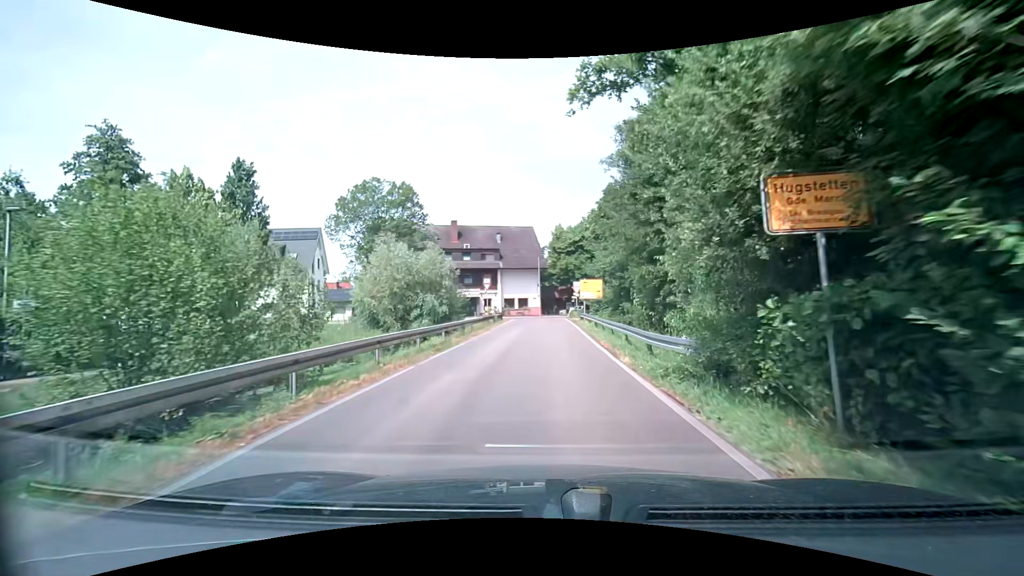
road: tertiary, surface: asphalt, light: Day
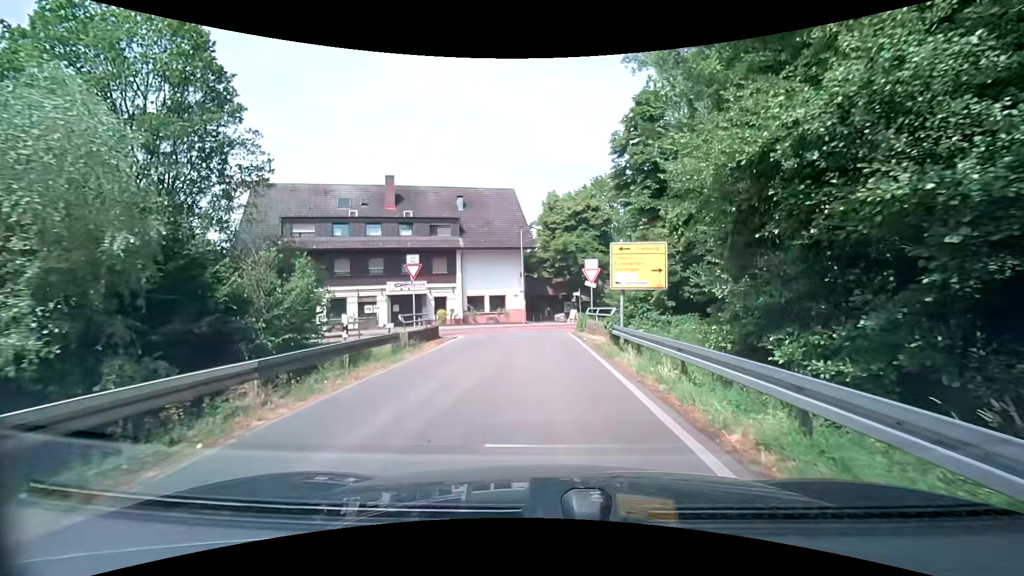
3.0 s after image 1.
(+0.4, +24.1) m; +1°
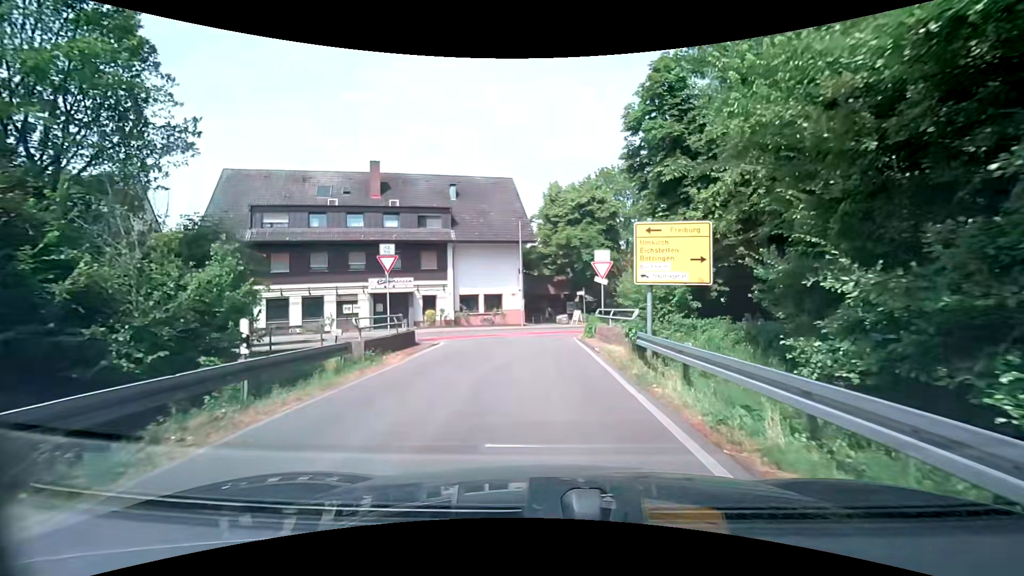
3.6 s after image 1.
(0.0, +4.1) m; -1°
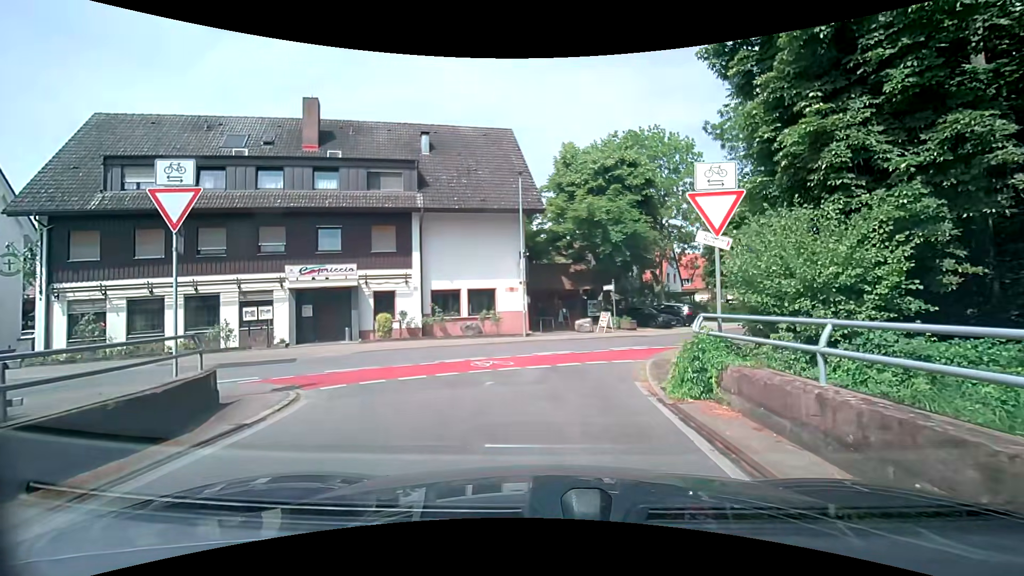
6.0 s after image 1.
(0.0, +12.1) m; 0°
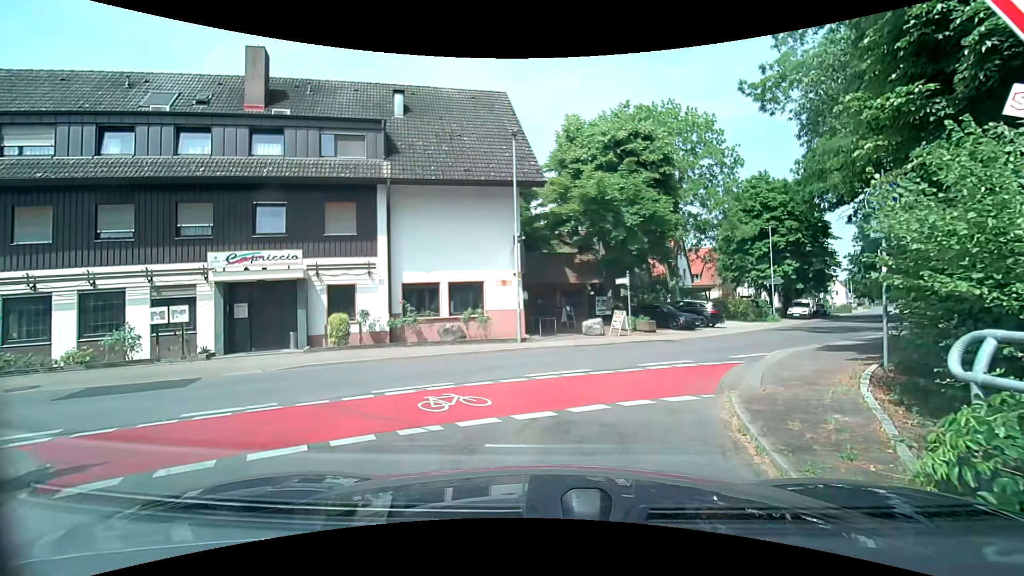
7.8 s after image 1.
(-0.1, +5.0) m; -1°
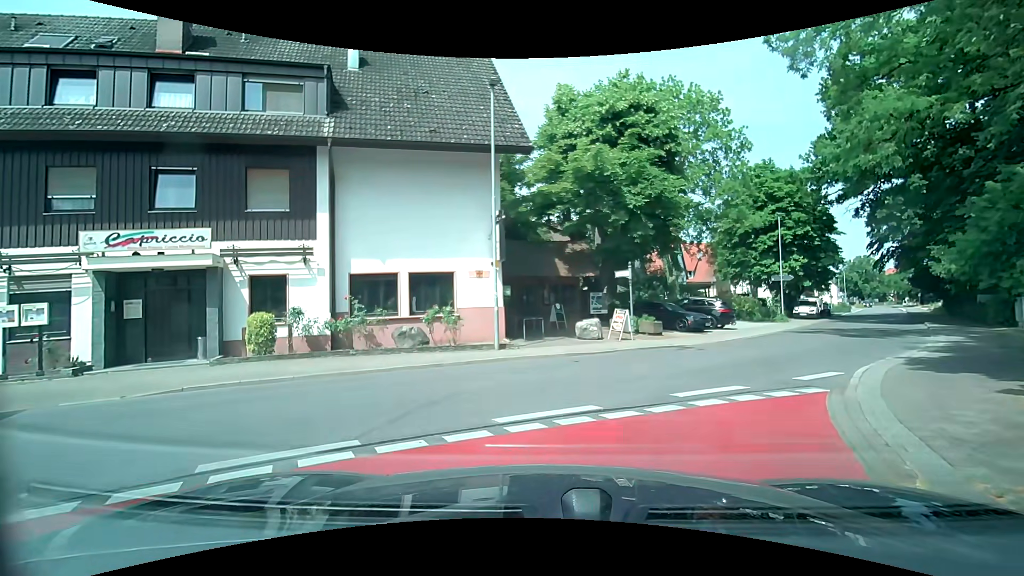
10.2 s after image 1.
(+0.1, +4.1) m; -1°
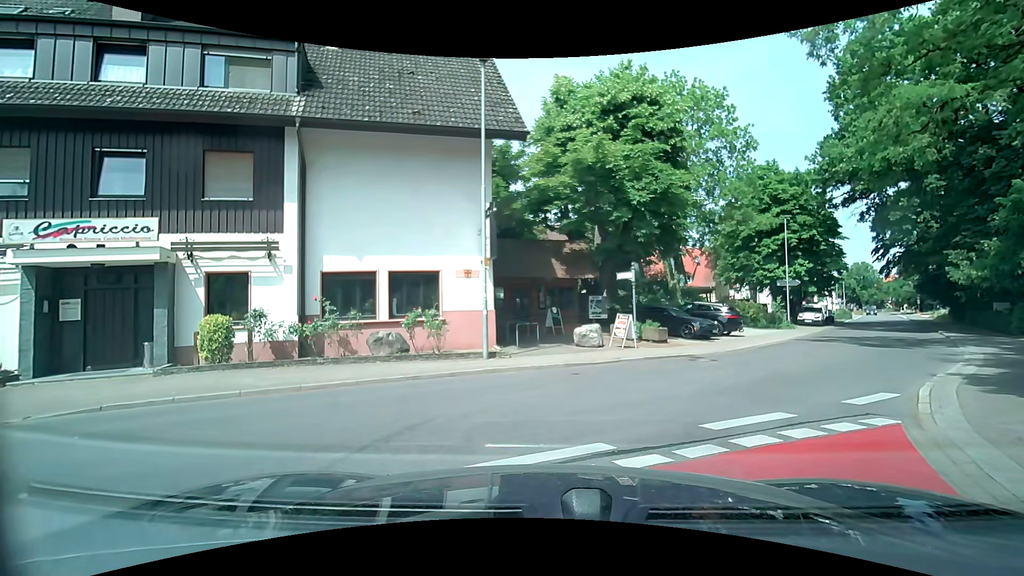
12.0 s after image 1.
(0.0, +1.6) m; -2°
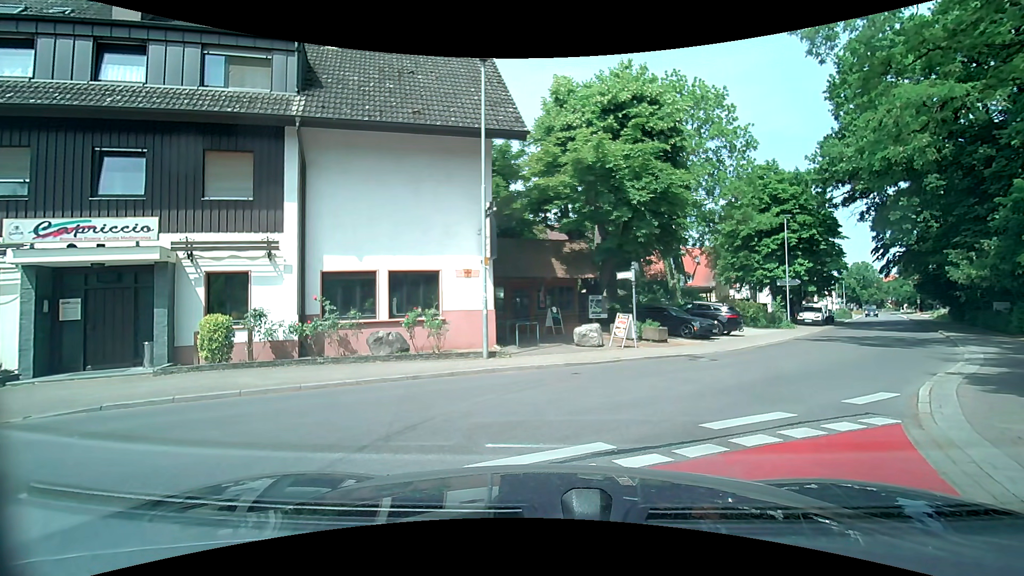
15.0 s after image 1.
(0.0, +0.1) m; 0°
